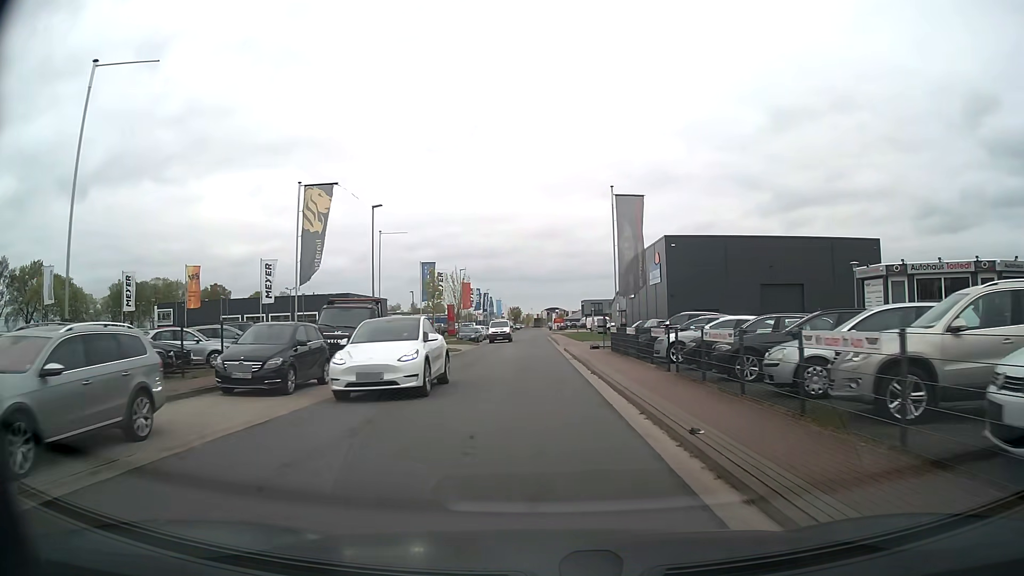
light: Day
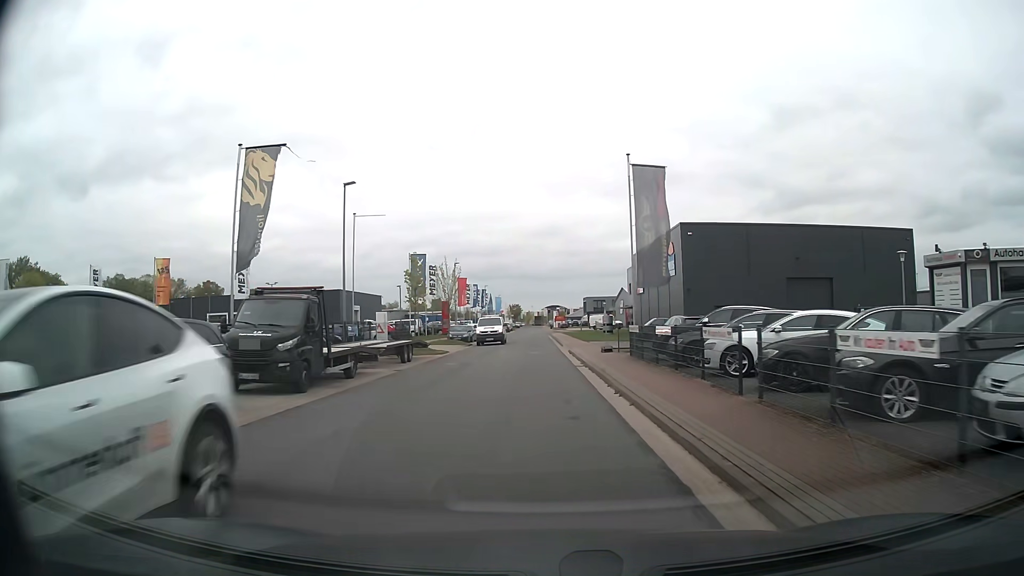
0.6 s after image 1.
(0.0, +6.1) m; 0°
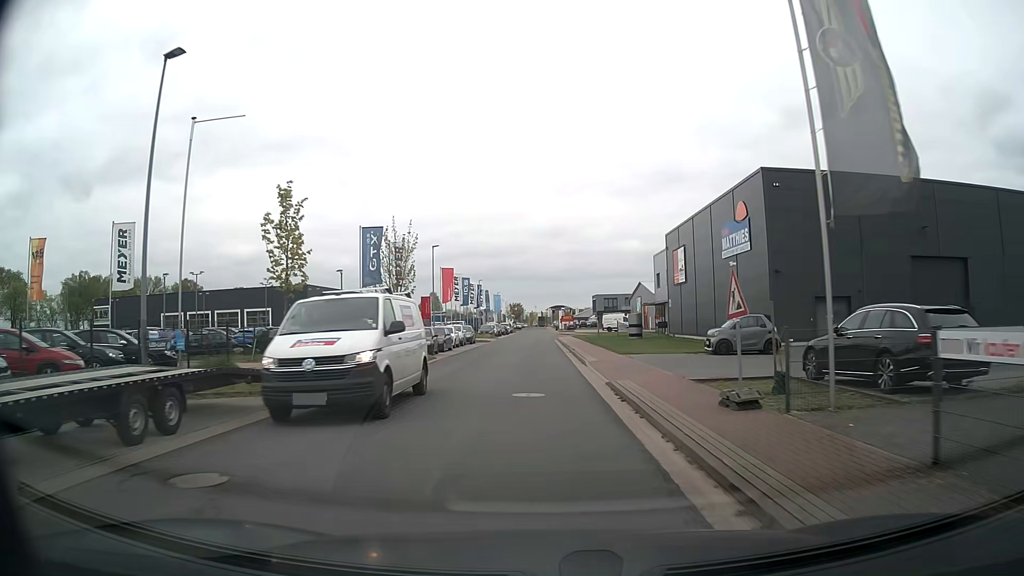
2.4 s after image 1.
(0.0, +18.4) m; 0°
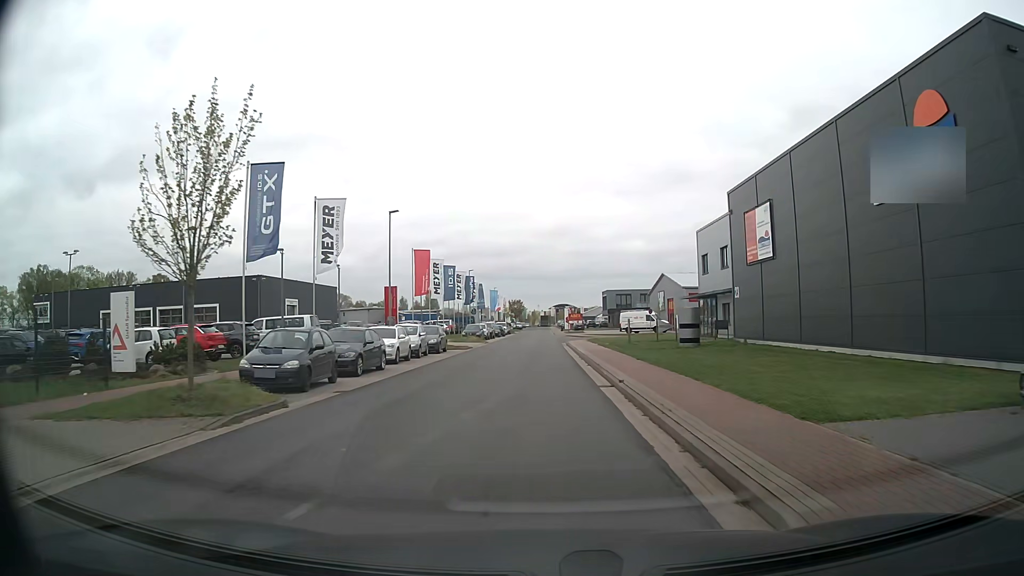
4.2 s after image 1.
(-0.1, +18.6) m; 0°
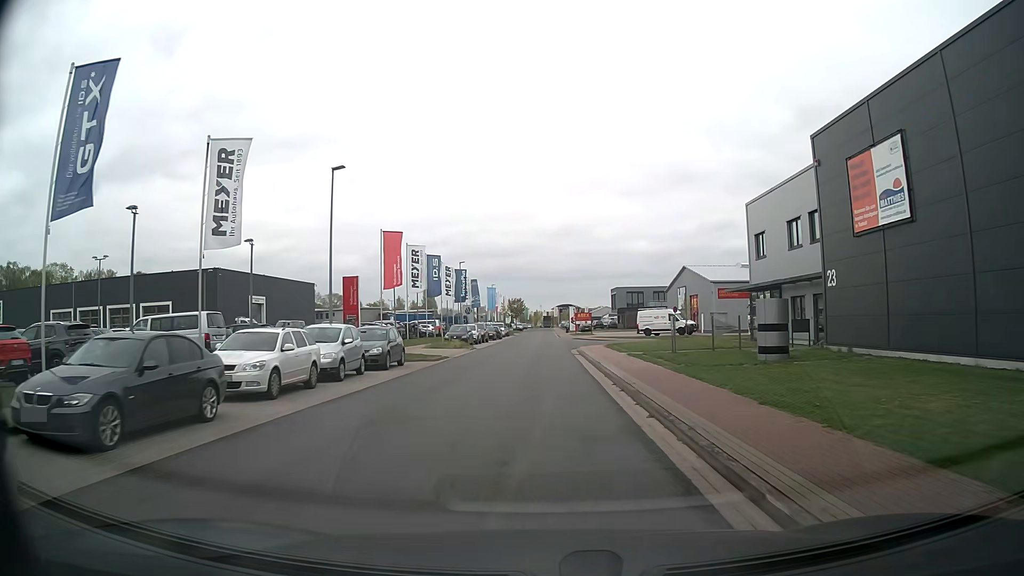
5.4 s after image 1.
(0.0, +12.5) m; 0°
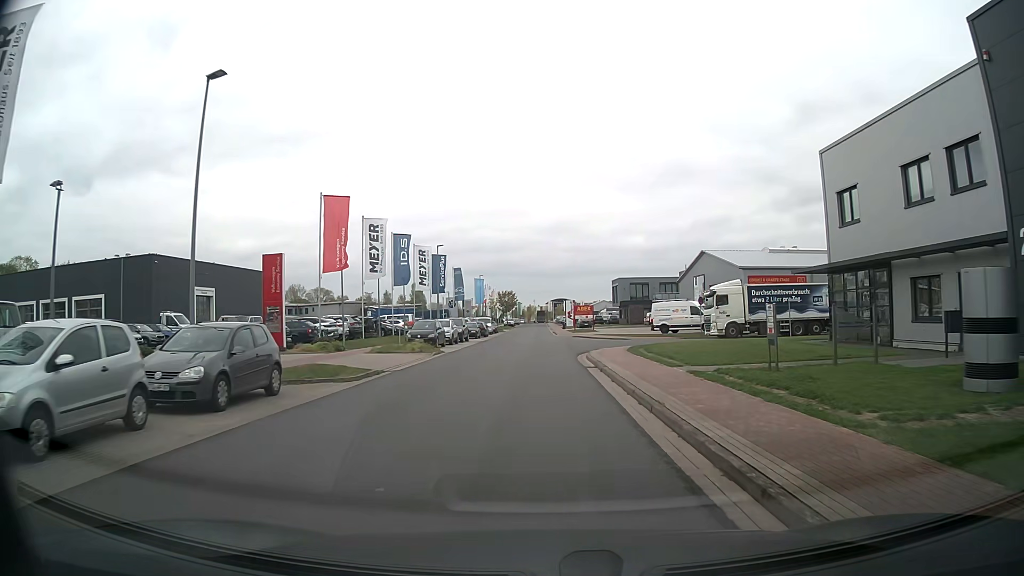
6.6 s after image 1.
(0.0, +12.0) m; 0°
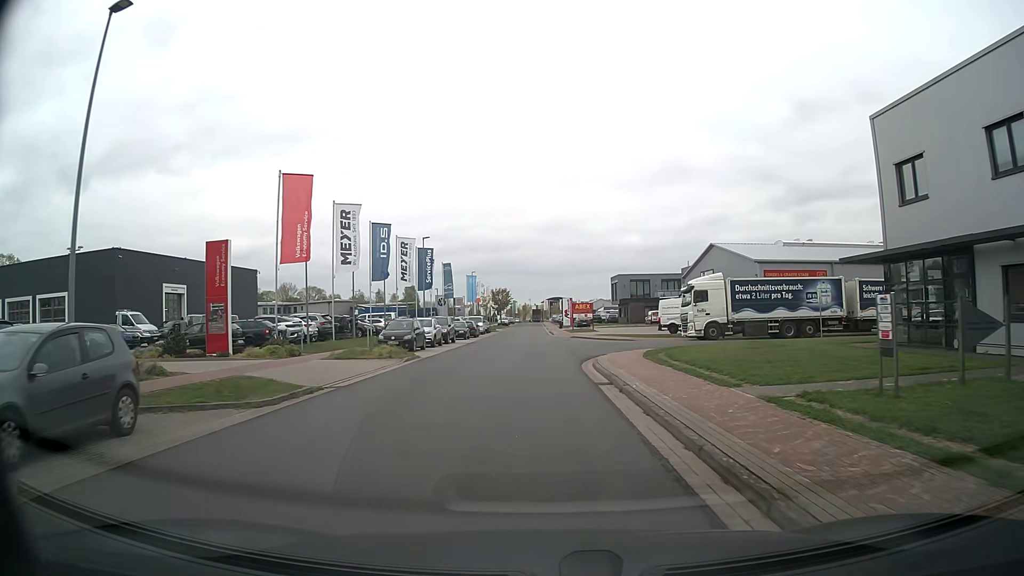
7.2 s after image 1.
(0.0, +5.3) m; 0°
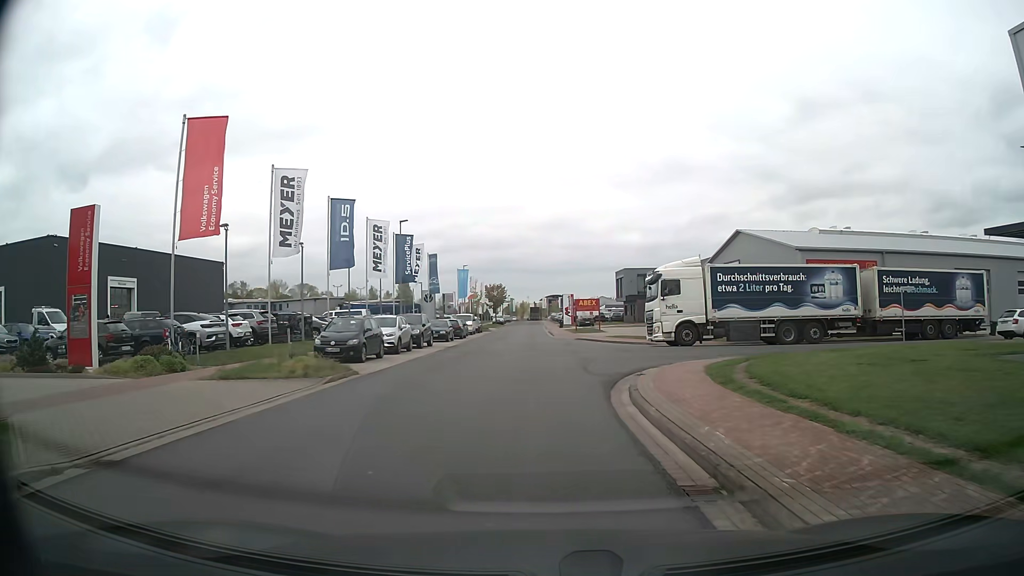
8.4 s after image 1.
(0.0, +8.6) m; +1°
